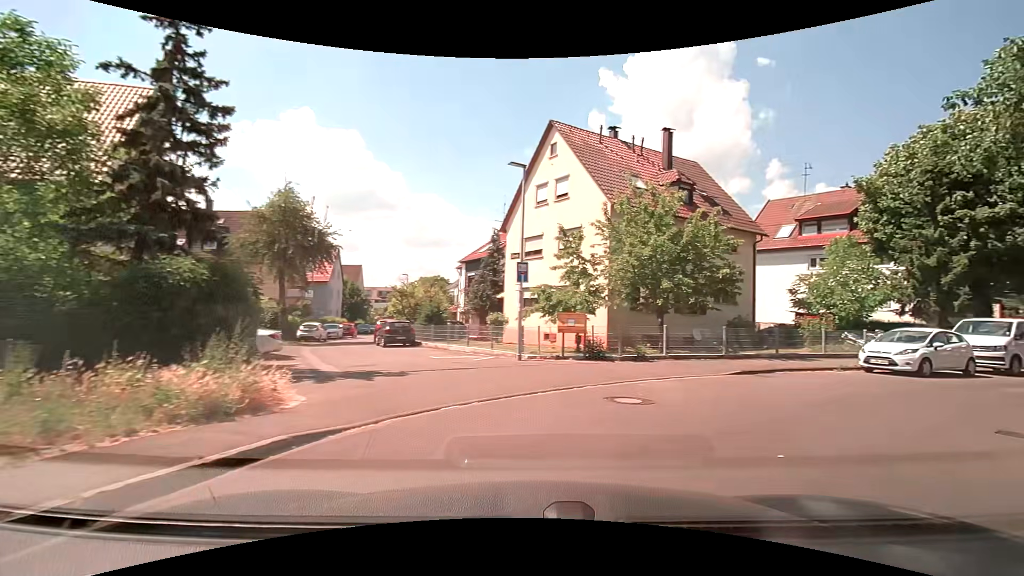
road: residential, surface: asphalt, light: Day
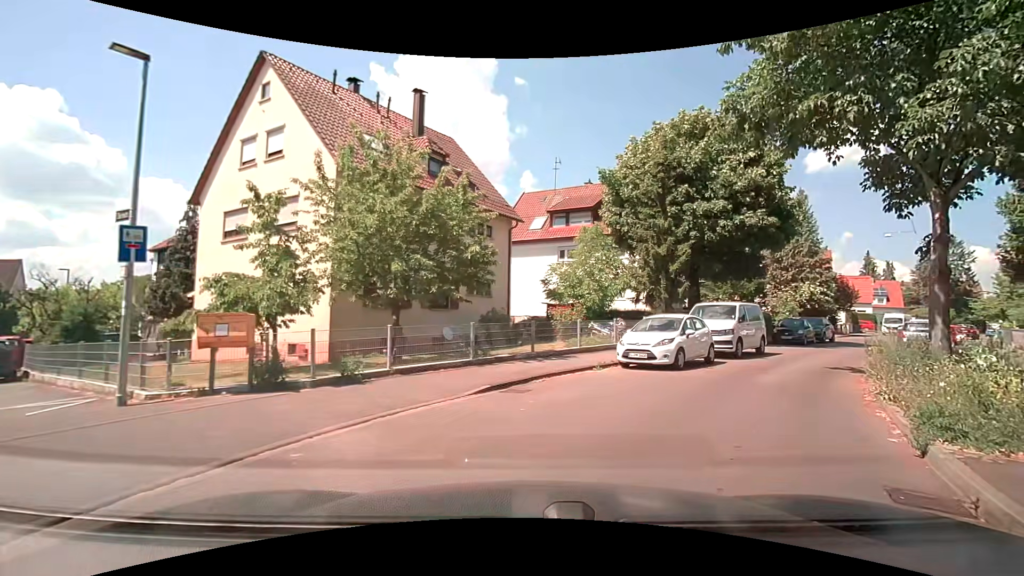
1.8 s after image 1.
(+1.4, +5.3) m; +26°
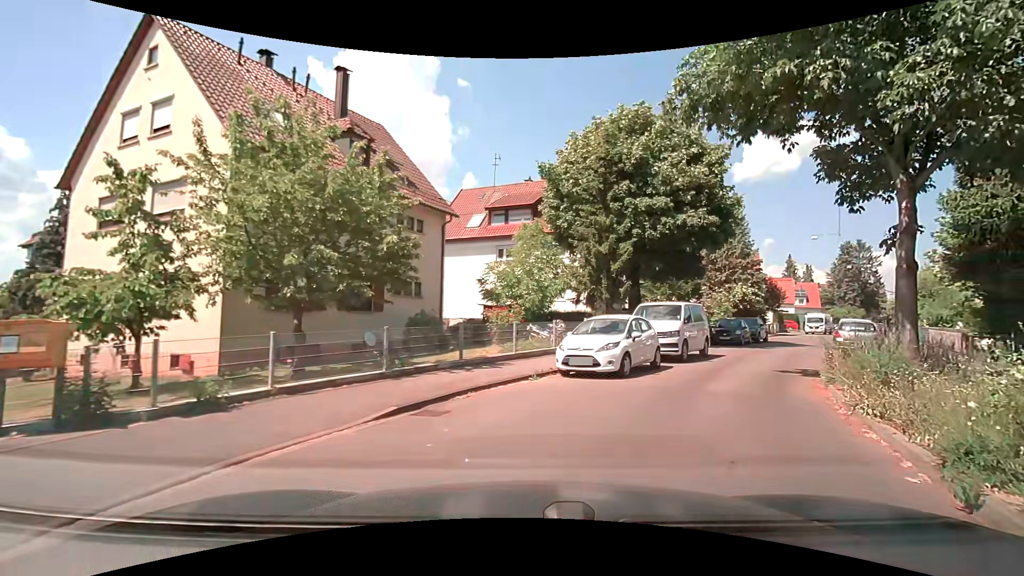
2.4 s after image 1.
(+0.1, +1.9) m; +6°
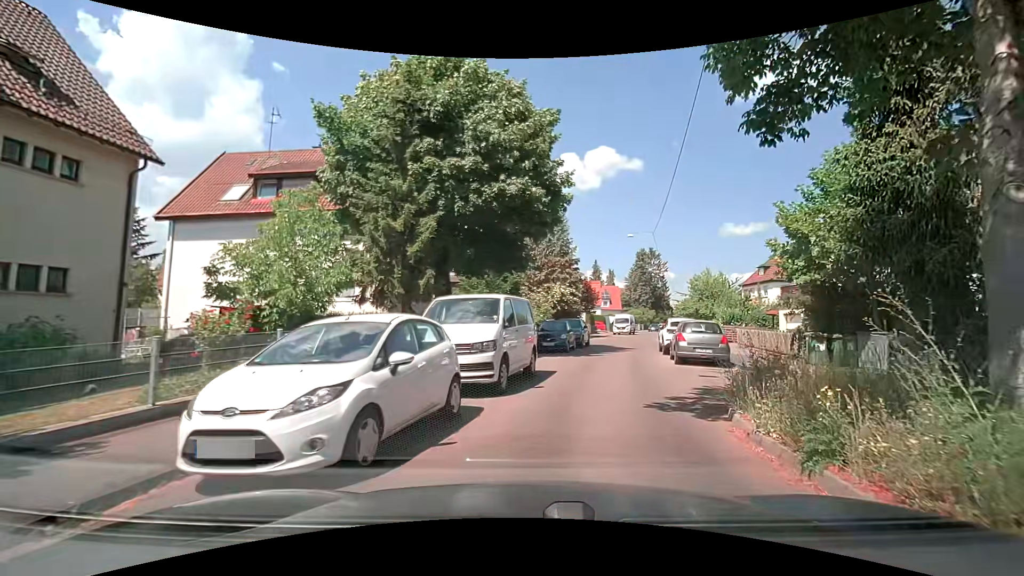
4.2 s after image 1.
(+1.4, +7.1) m; +20°
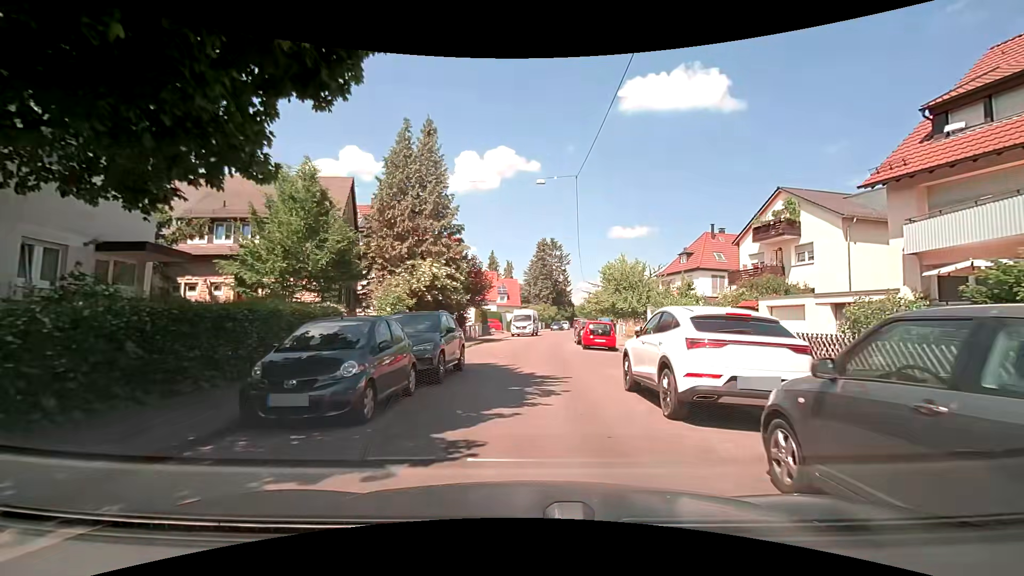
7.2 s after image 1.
(+2.2, +15.8) m; +12°
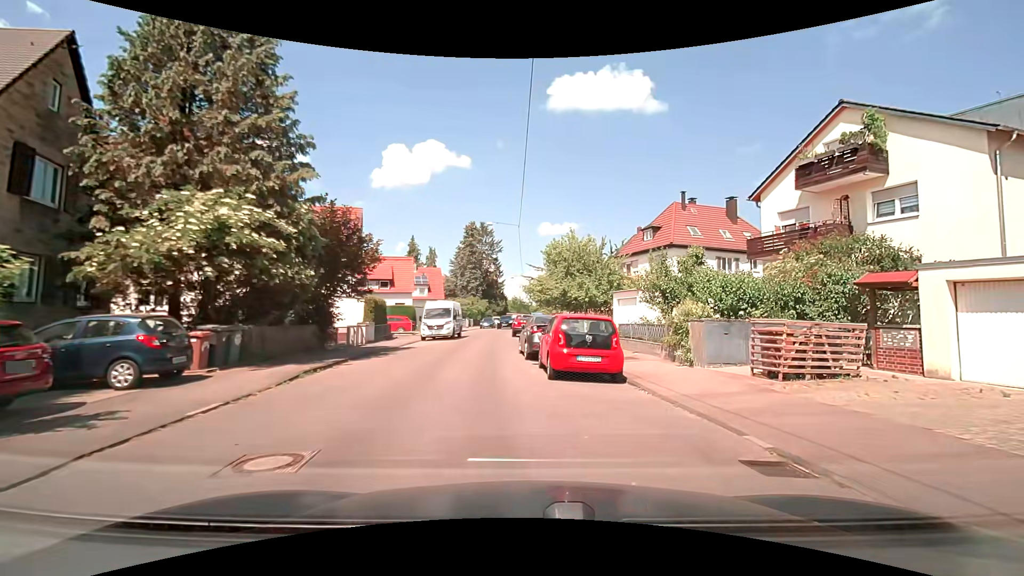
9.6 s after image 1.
(+0.5, +14.2) m; +9°
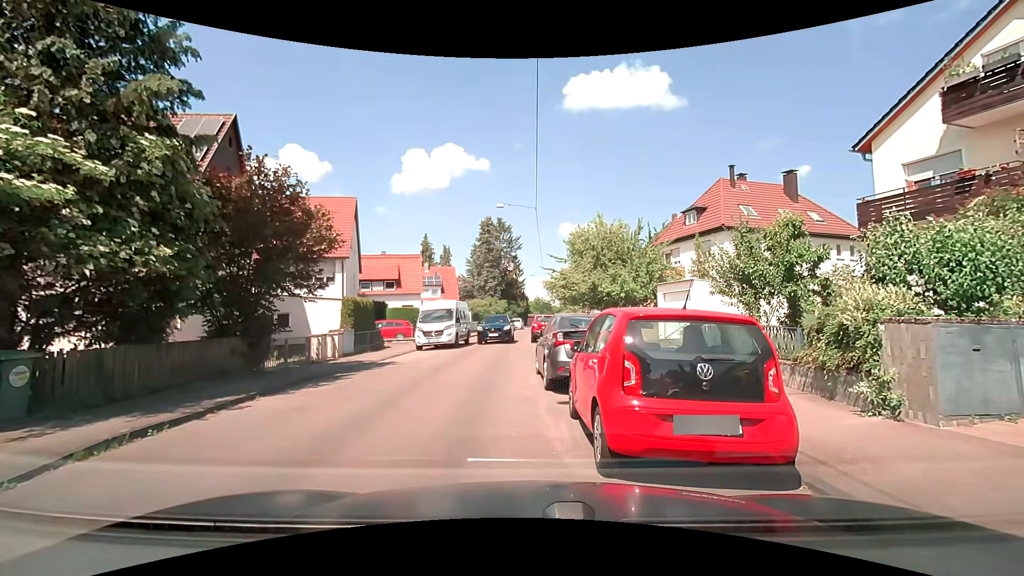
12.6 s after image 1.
(0.0, +6.2) m; -2°
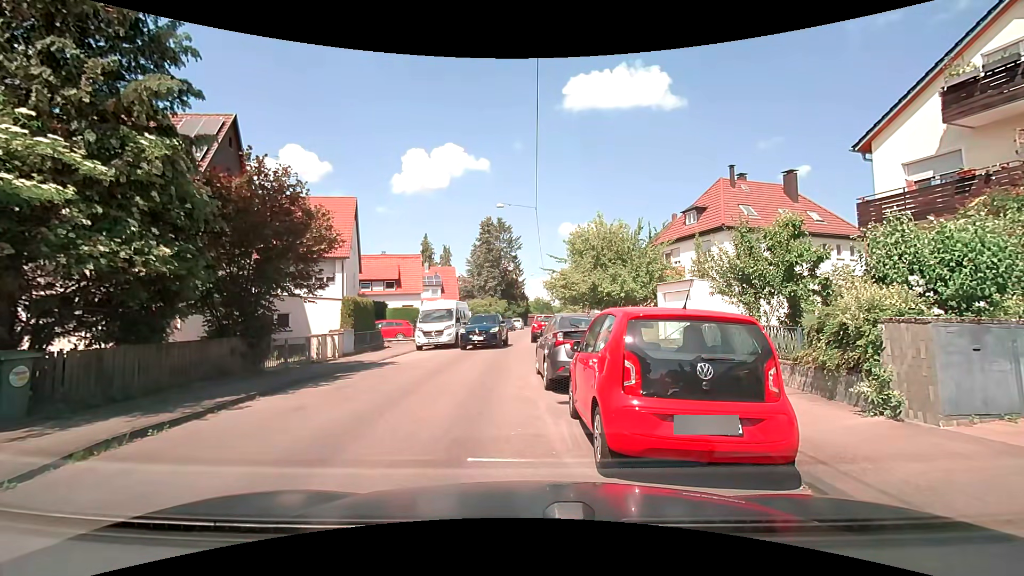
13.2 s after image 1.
(0.0, 0.0) m; 0°
